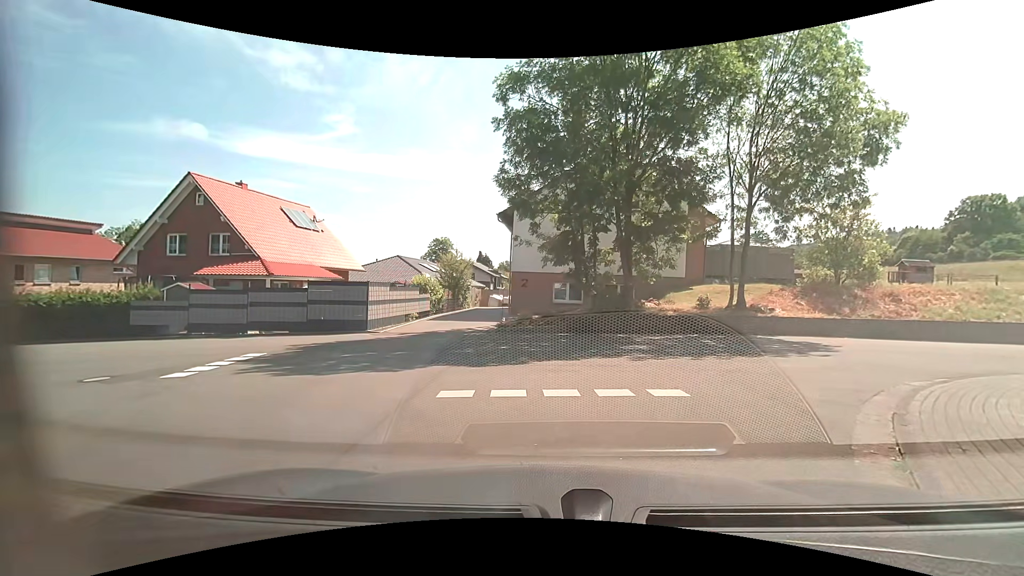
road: residential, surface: asphalt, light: Day
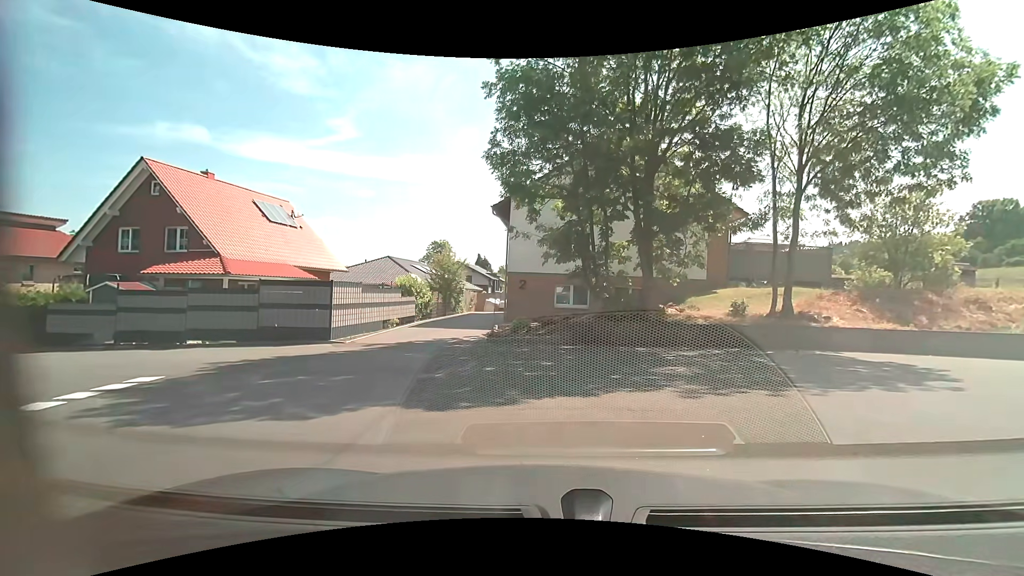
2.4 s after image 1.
(0.0, +3.7) m; +1°
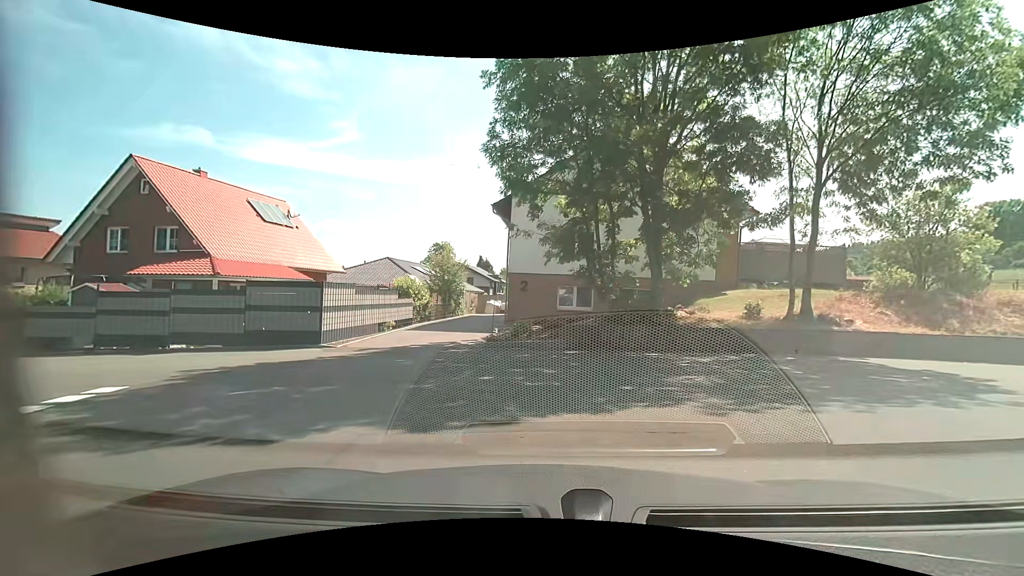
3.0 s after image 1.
(0.0, +0.9) m; -2°
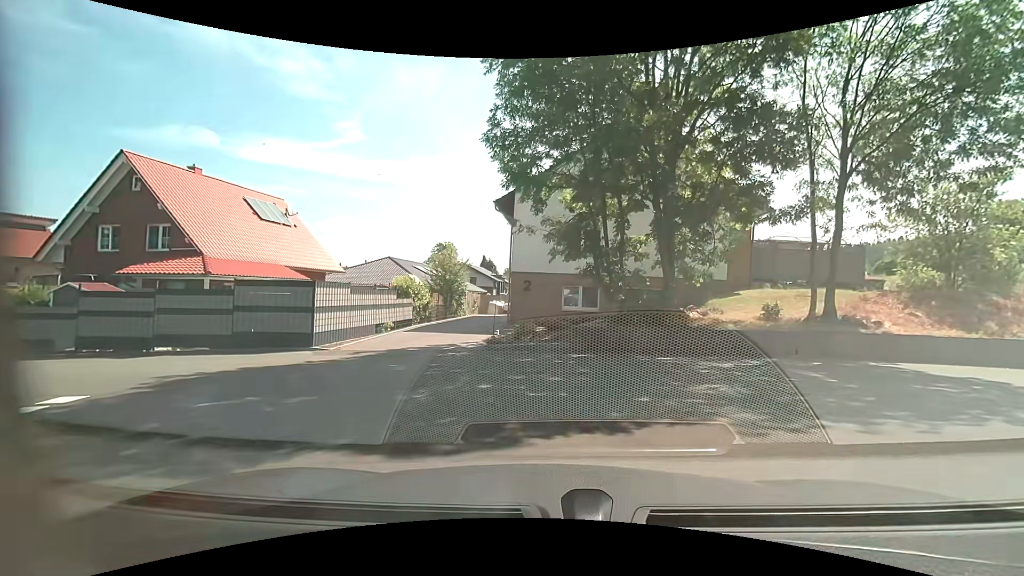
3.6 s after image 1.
(0.0, +0.9) m; +1°
